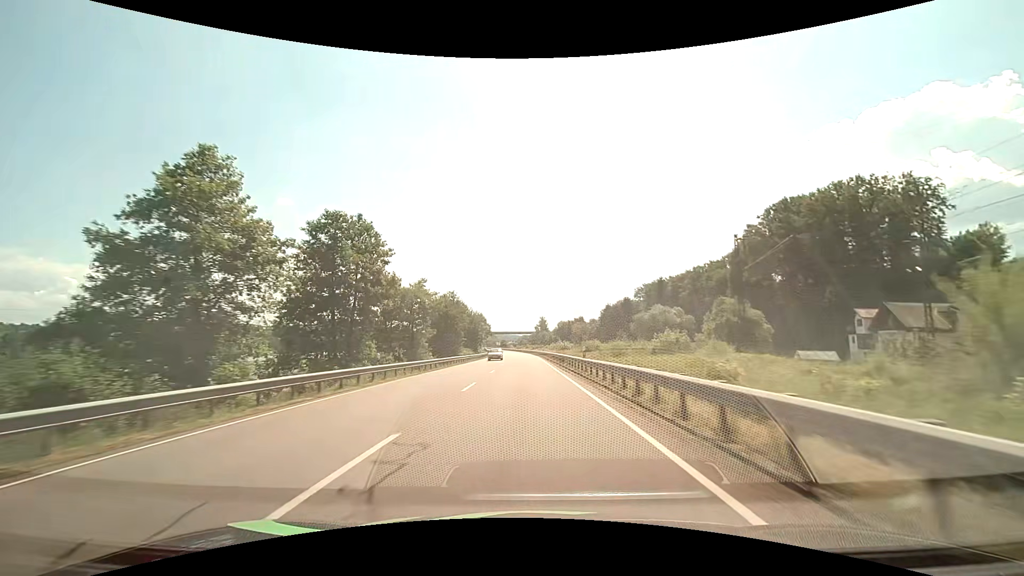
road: primary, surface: asphalt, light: Day
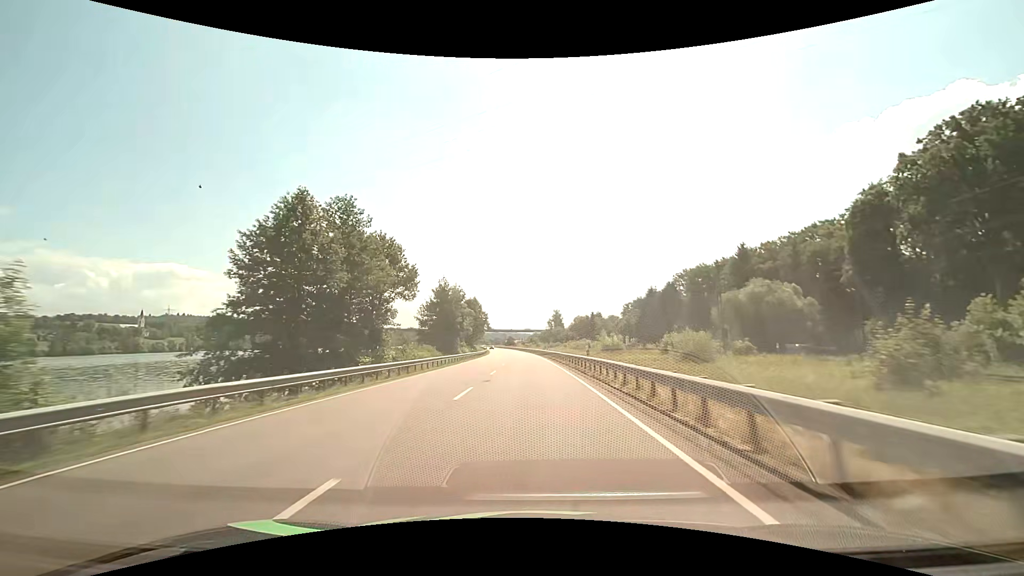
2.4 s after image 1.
(-0.4, +50.8) m; -1°
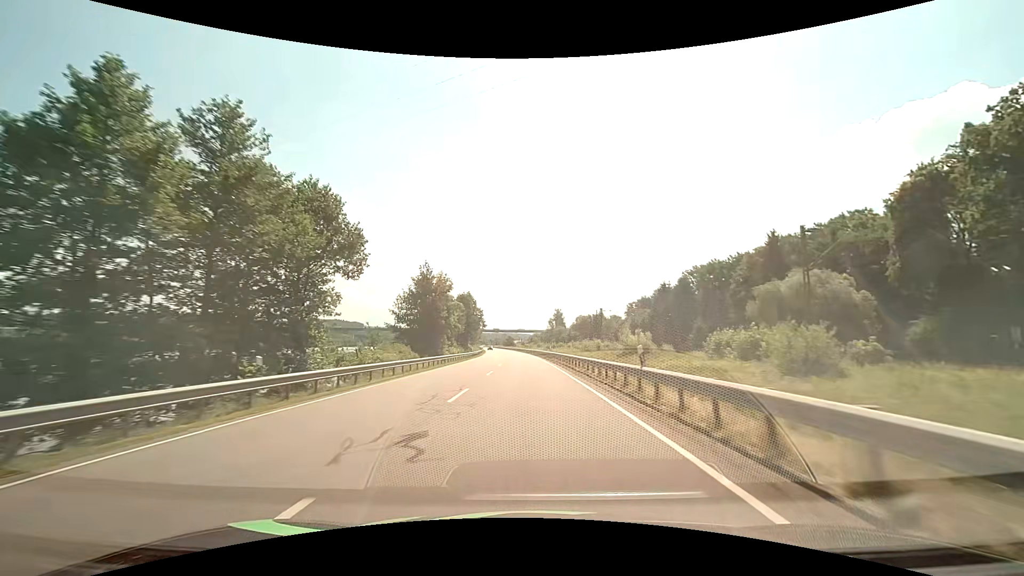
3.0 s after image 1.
(0.0, +12.5) m; 0°
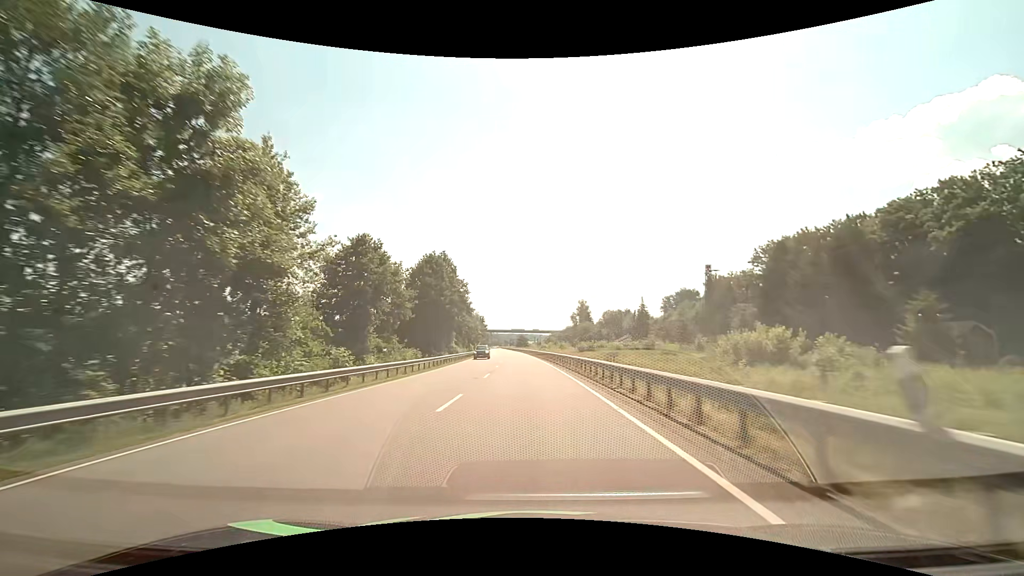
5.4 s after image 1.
(-0.6, +49.4) m; -2°
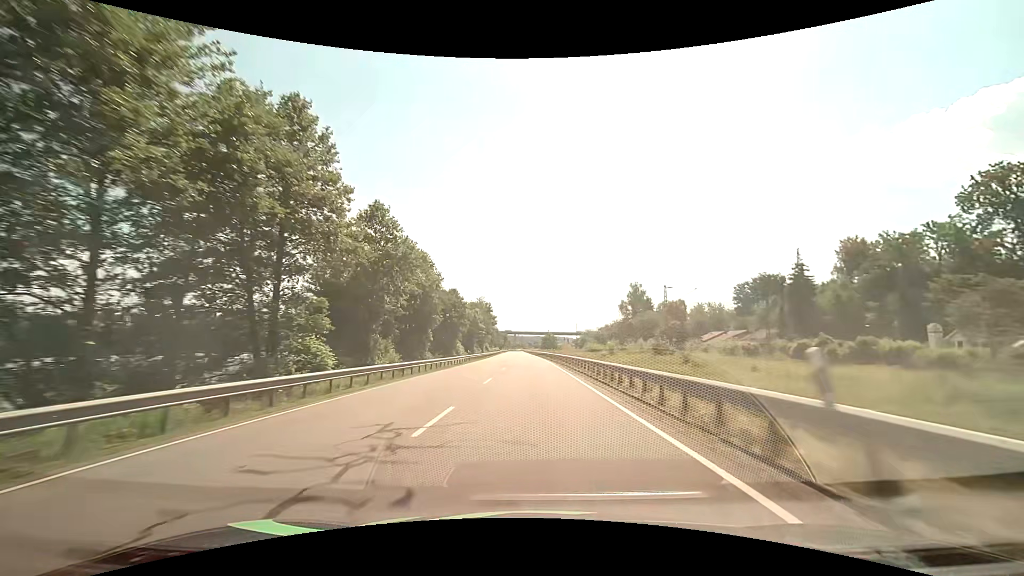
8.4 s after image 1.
(-1.6, +62.9) m; -3°
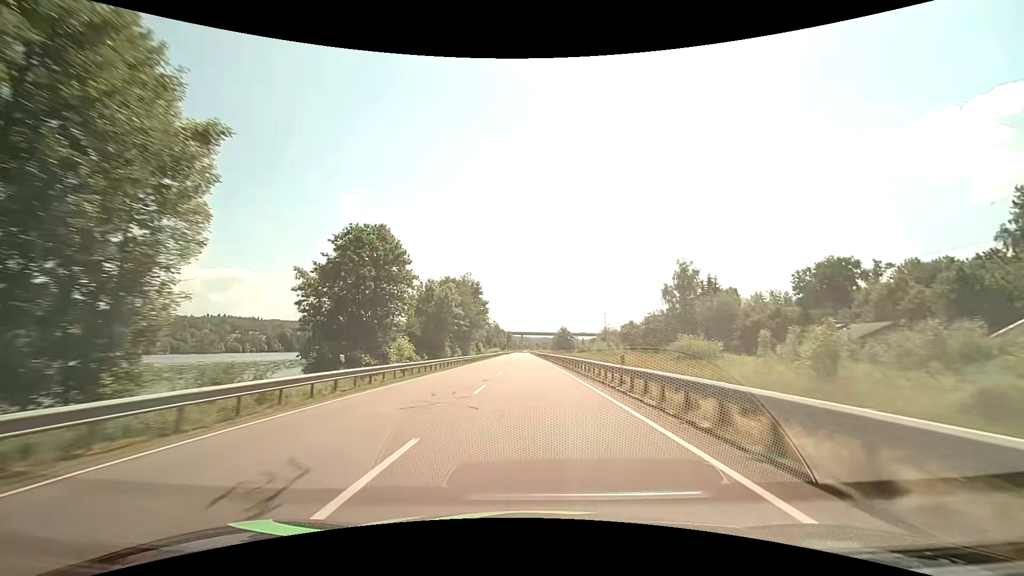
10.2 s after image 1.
(-0.1, +40.2) m; -1°
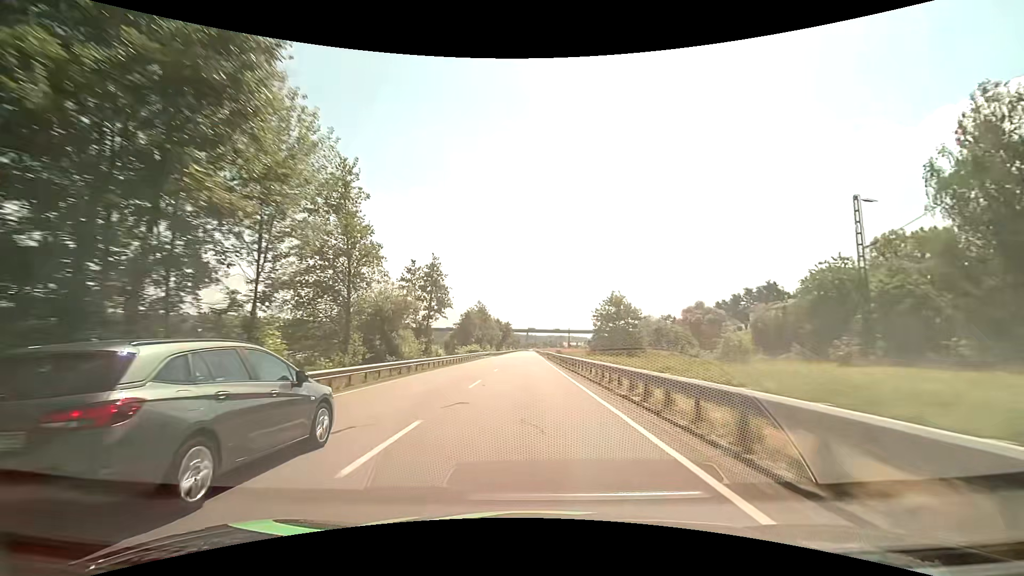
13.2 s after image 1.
(-0.5, +70.3) m; -1°
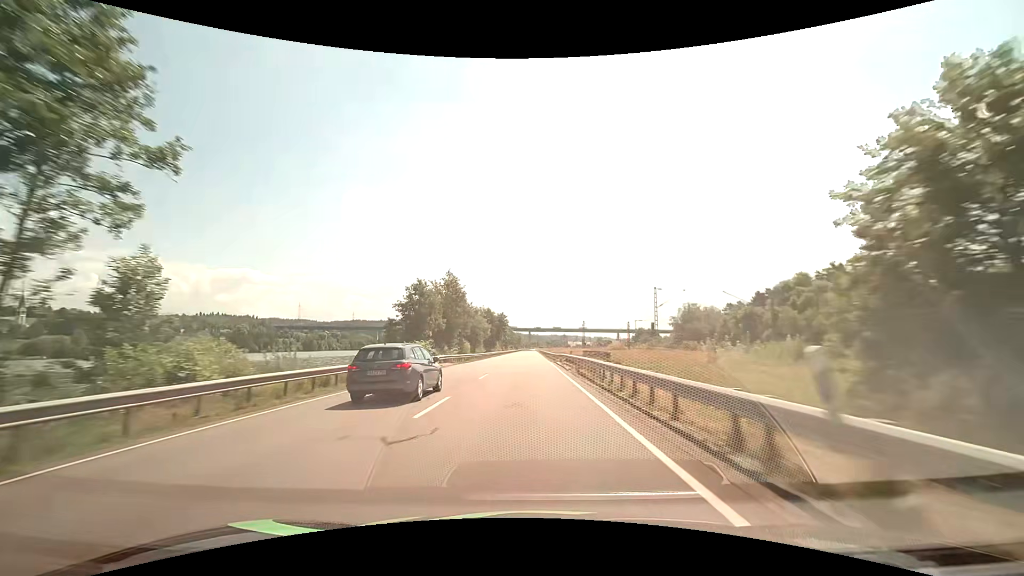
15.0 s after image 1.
(0.0, +43.5) m; 0°
(0, +10) (0, +20) (0, +30) (0, +40) (0, +50) (0, +60) (0, +70) (0, +80) (0, +90) (0, +100) m
